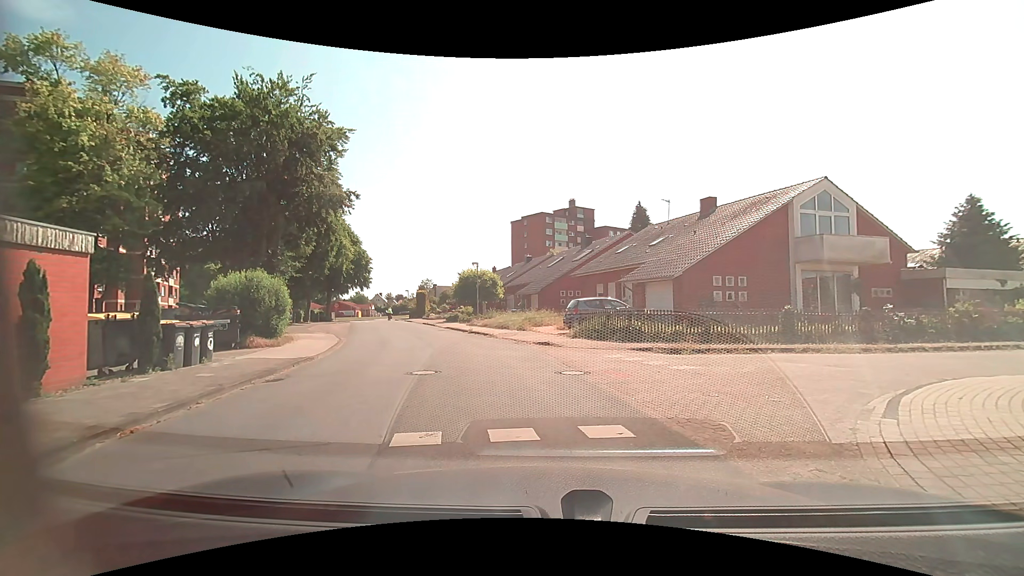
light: Day
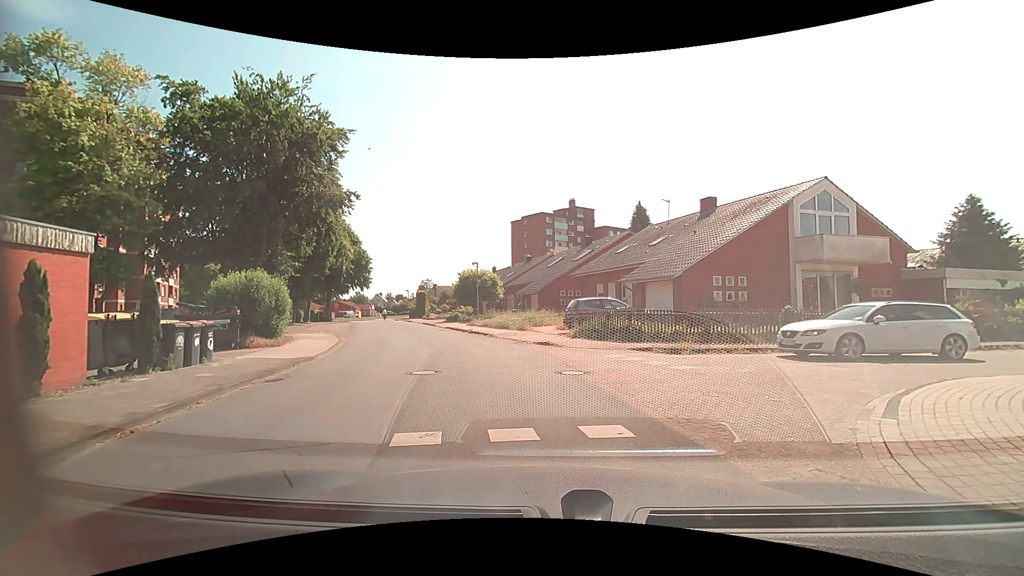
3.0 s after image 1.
(0.0, 0.0) m; 0°
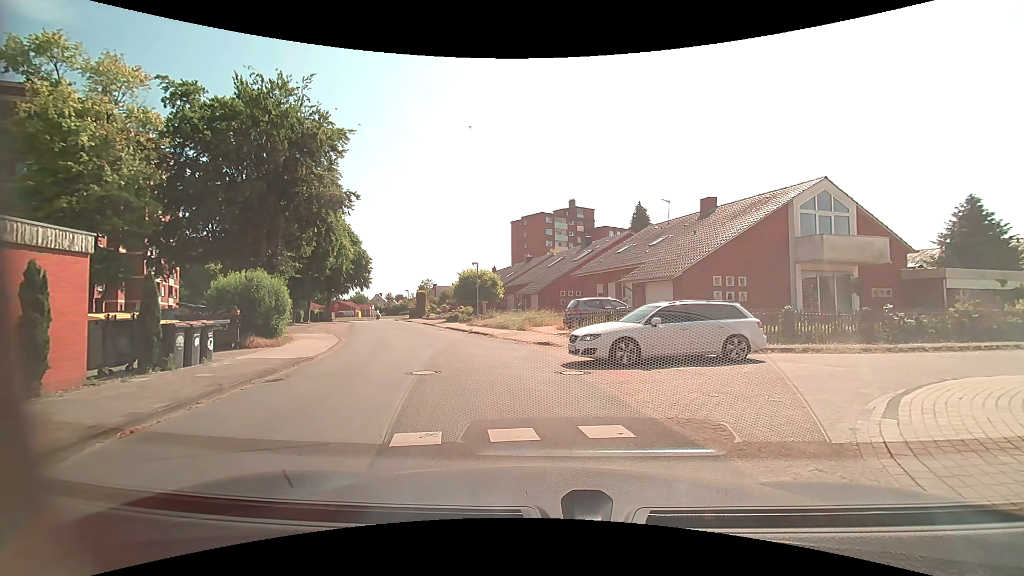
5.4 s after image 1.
(0.0, 0.0) m; 0°
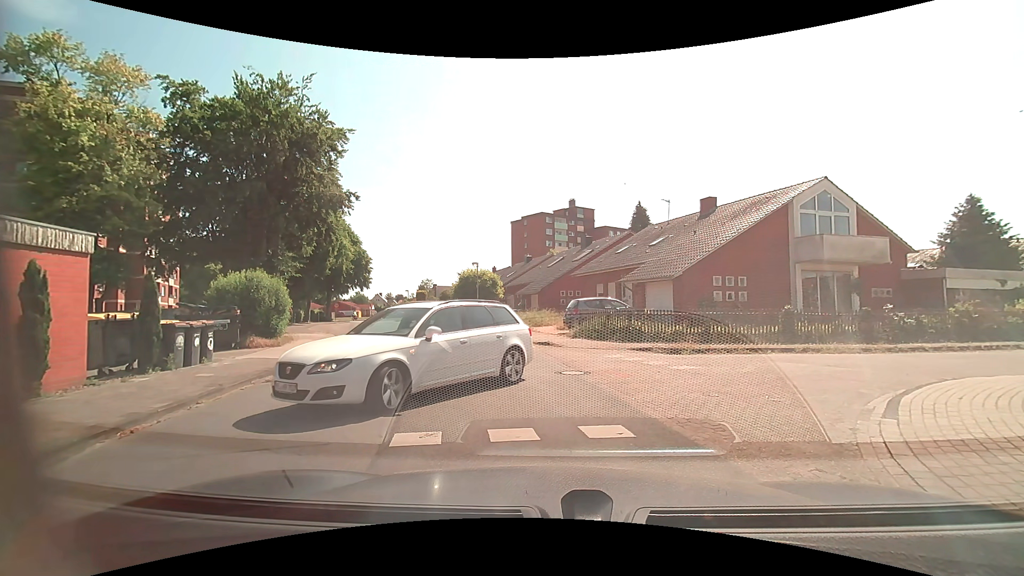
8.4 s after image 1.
(0.0, 0.0) m; 0°
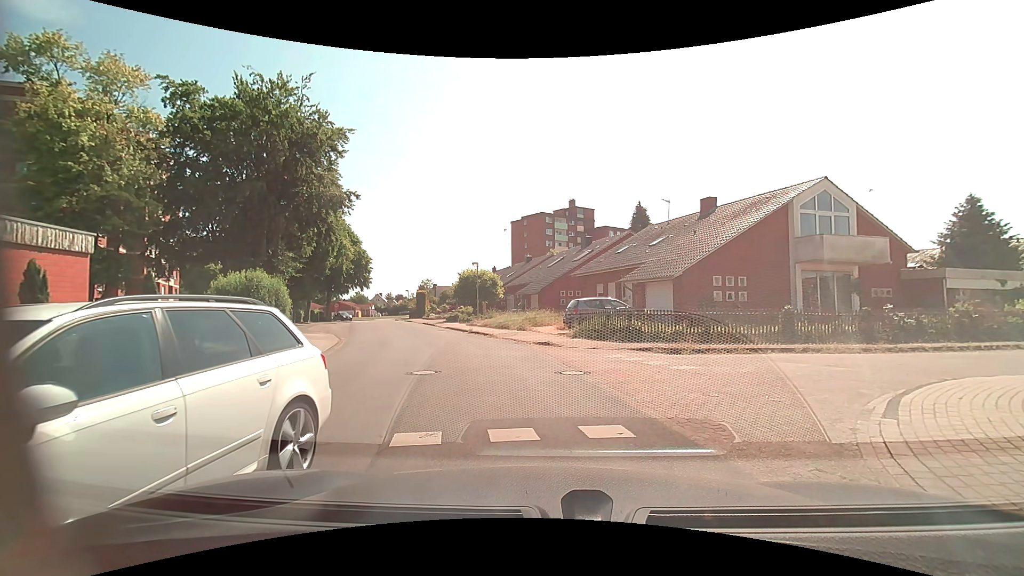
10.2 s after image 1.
(0.0, 0.0) m; 0°
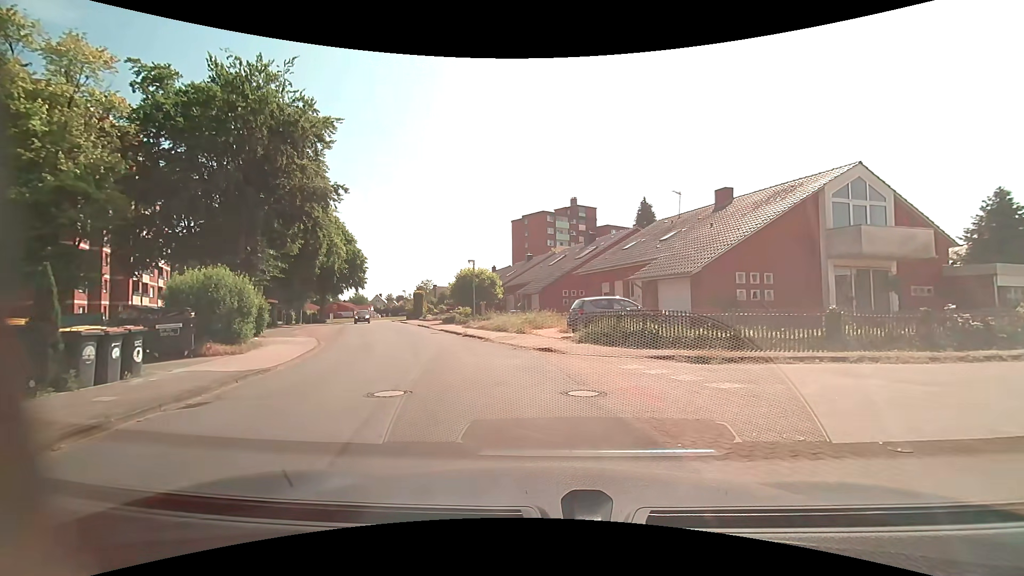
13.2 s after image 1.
(0.0, +2.5) m; +2°
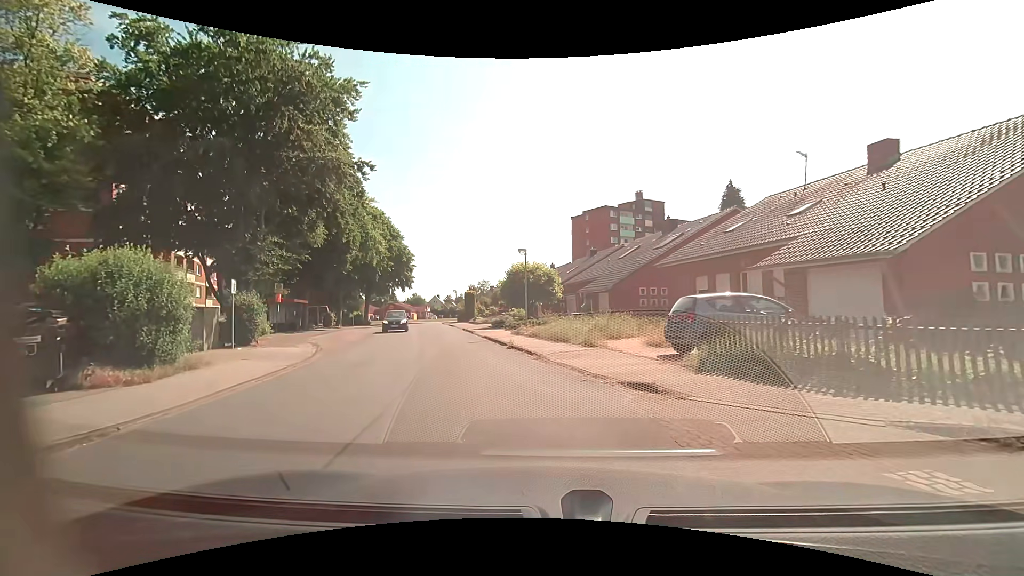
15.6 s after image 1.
(-0.5, +6.9) m; -7°
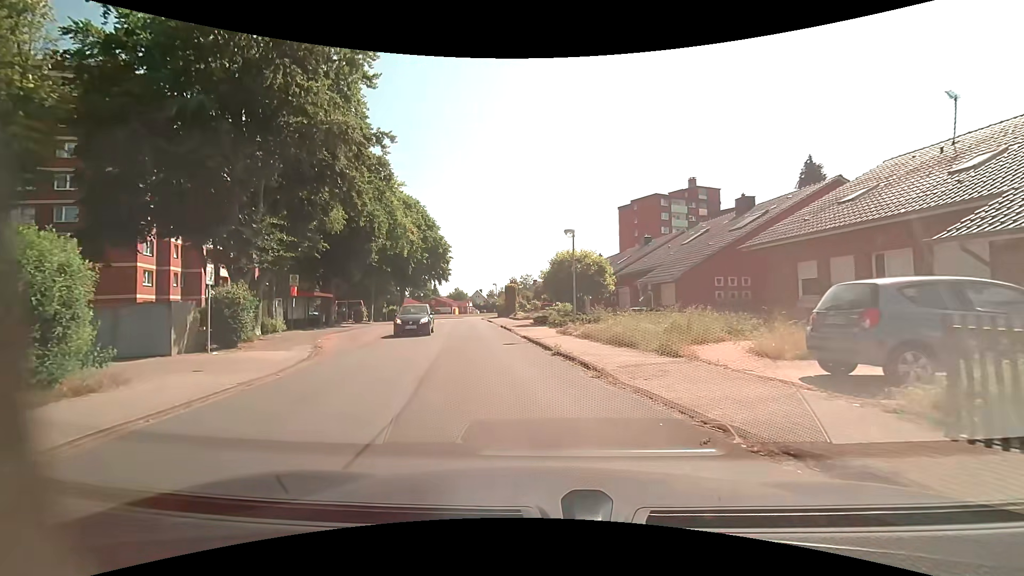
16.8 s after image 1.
(-0.2, +4.5) m; -5°
